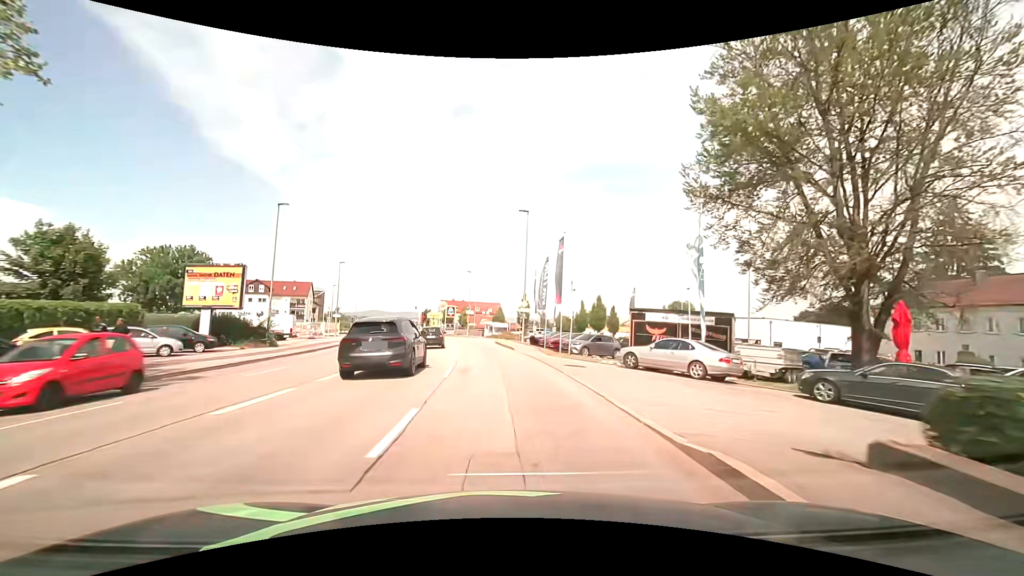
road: tertiary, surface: asphalt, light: Day
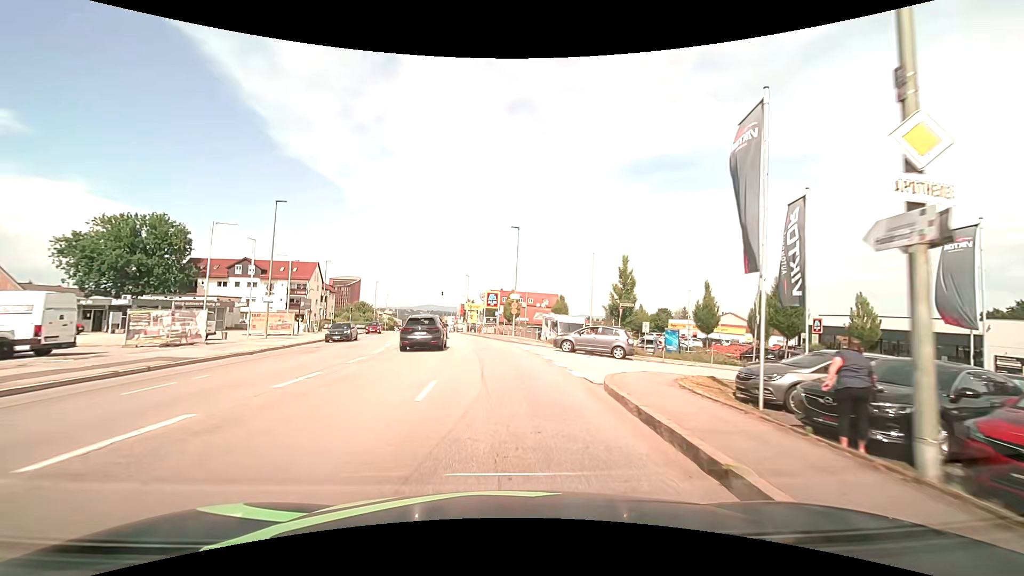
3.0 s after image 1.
(-1.7, +32.5) m; -6°
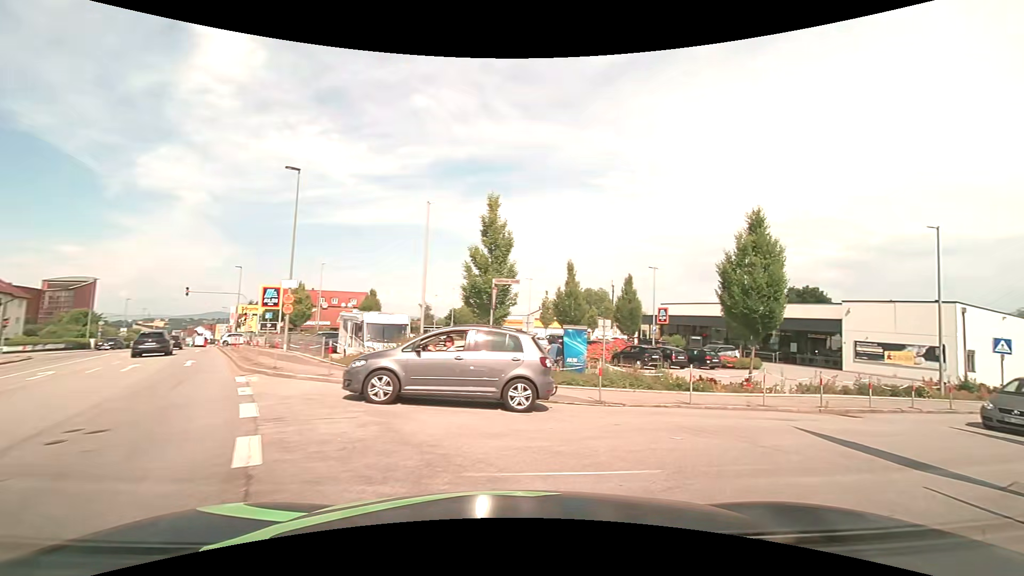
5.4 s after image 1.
(+1.1, +15.8) m; +22°
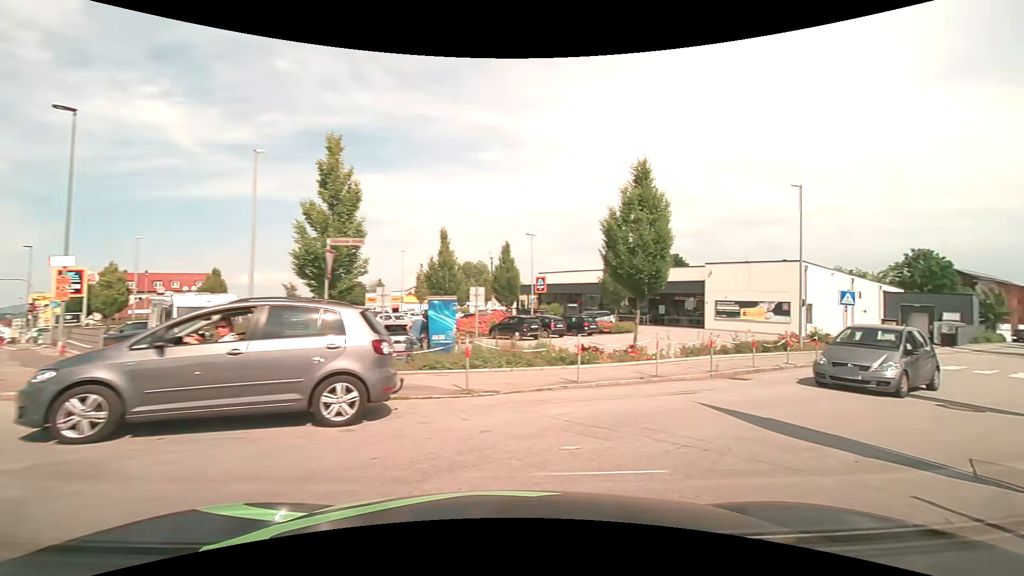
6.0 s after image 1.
(+0.3, +3.0) m; +13°
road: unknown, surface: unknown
